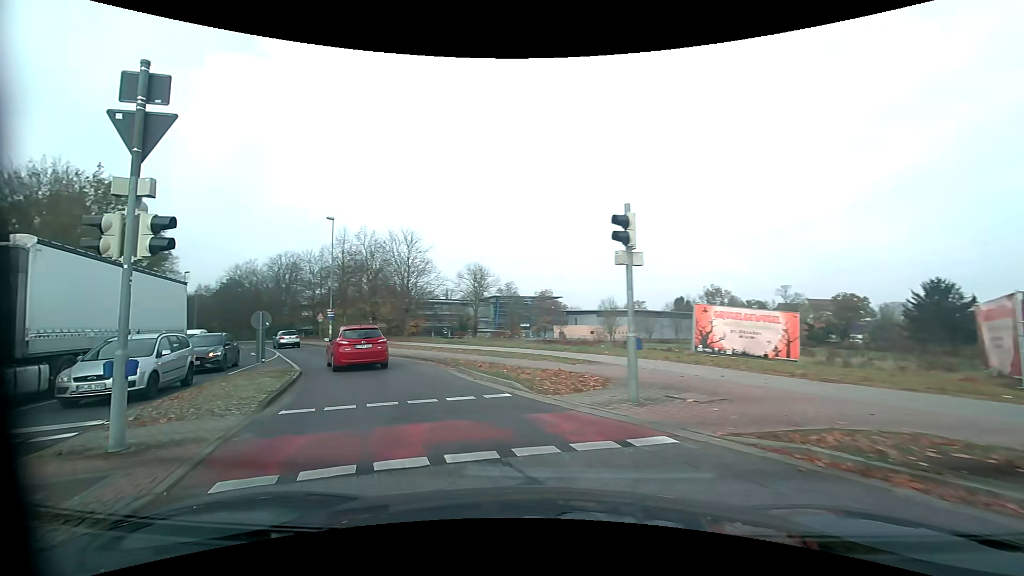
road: residential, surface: asphalt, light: Day
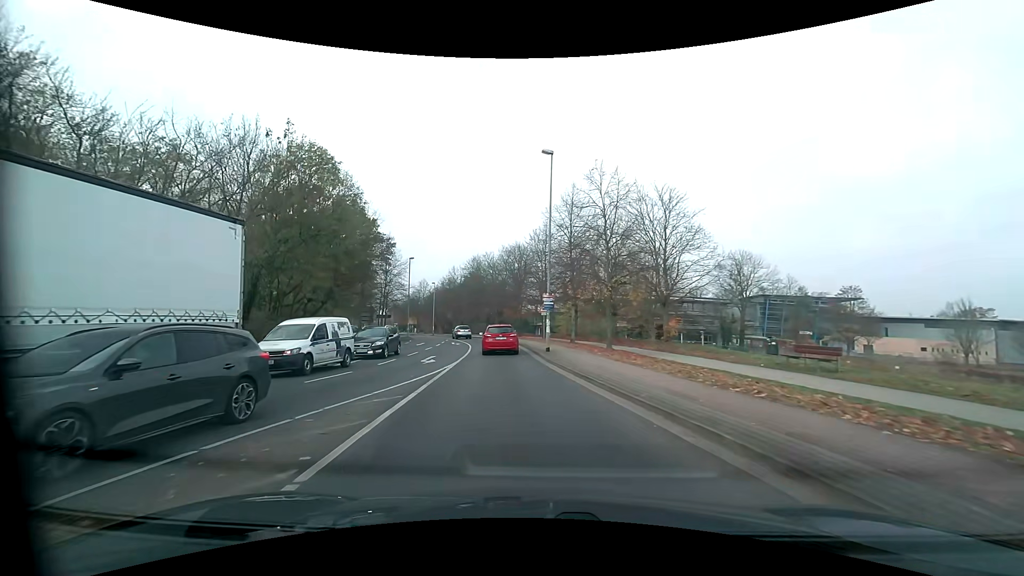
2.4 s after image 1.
(-4.9, +17.2) m; -25°
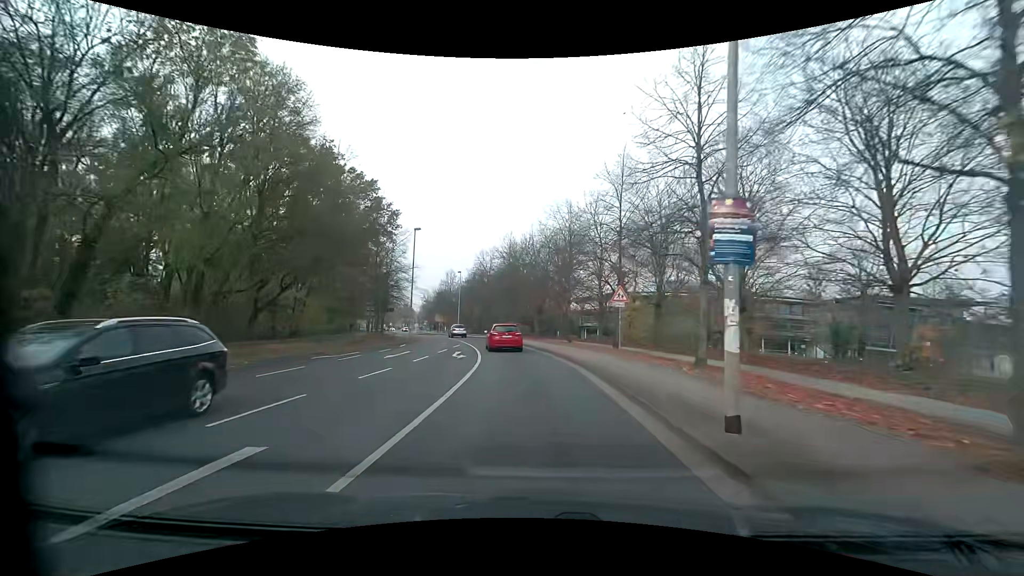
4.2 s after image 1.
(-1.6, +19.0) m; -6°
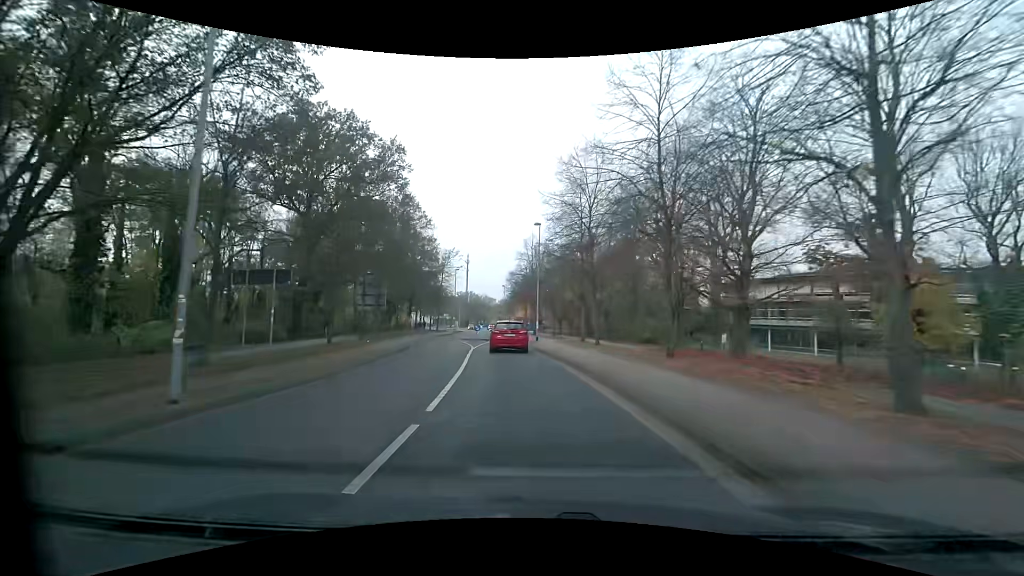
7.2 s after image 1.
(-3.2, +37.0) m; -12°
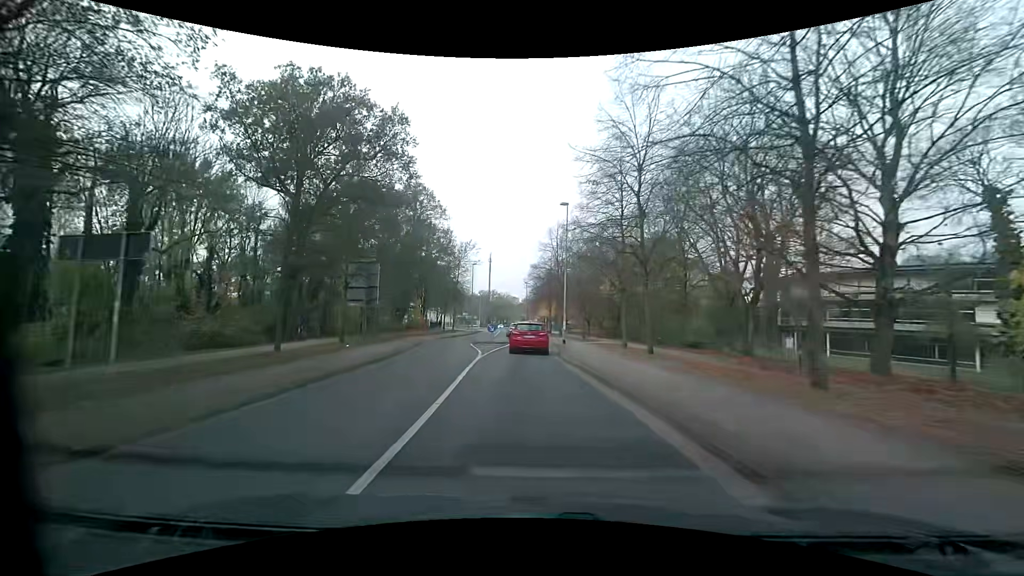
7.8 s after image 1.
(-0.2, +7.1) m; -3°
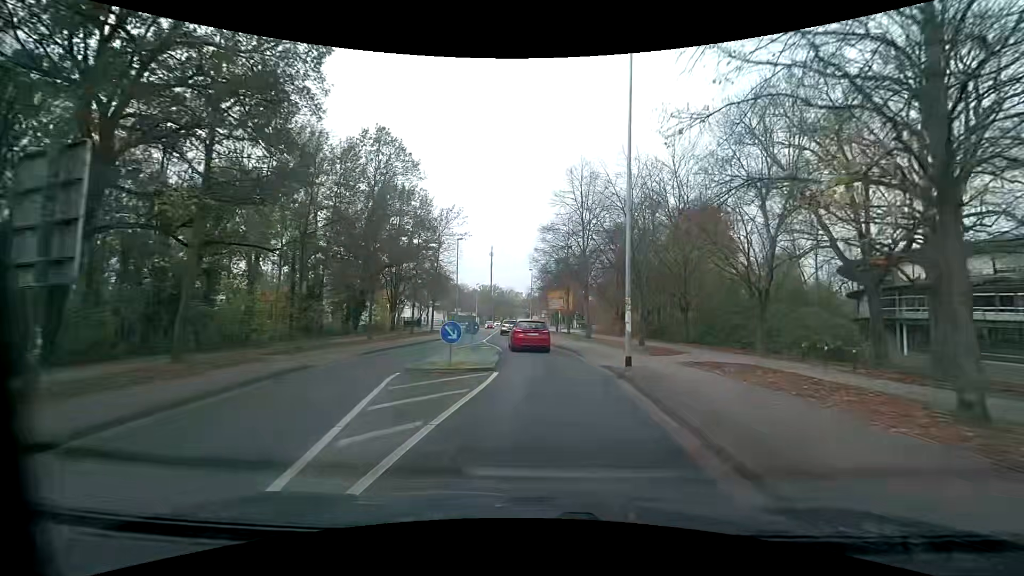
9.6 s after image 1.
(-0.6, +20.3) m; +1°
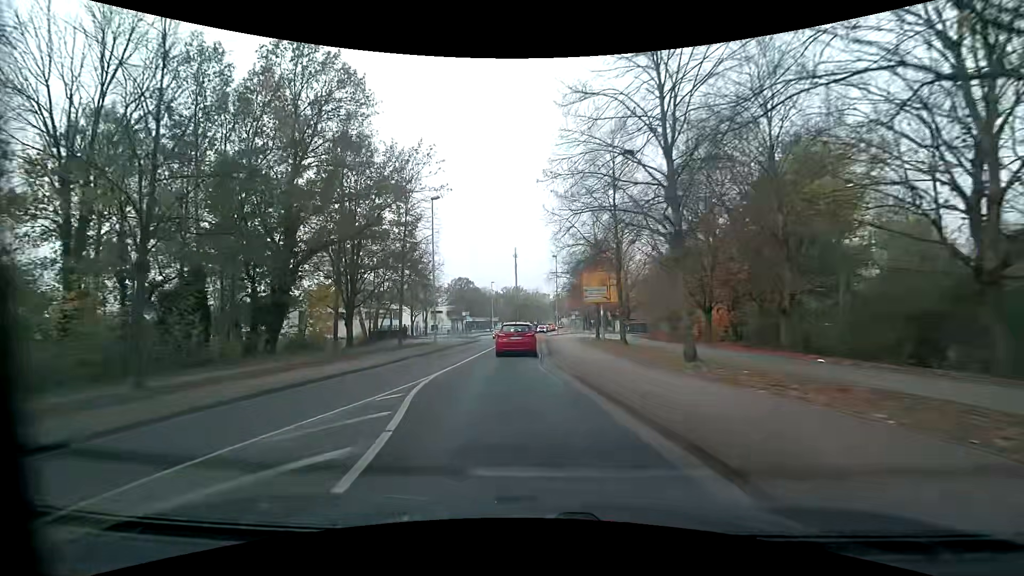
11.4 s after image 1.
(0.0, +20.2) m; -5°
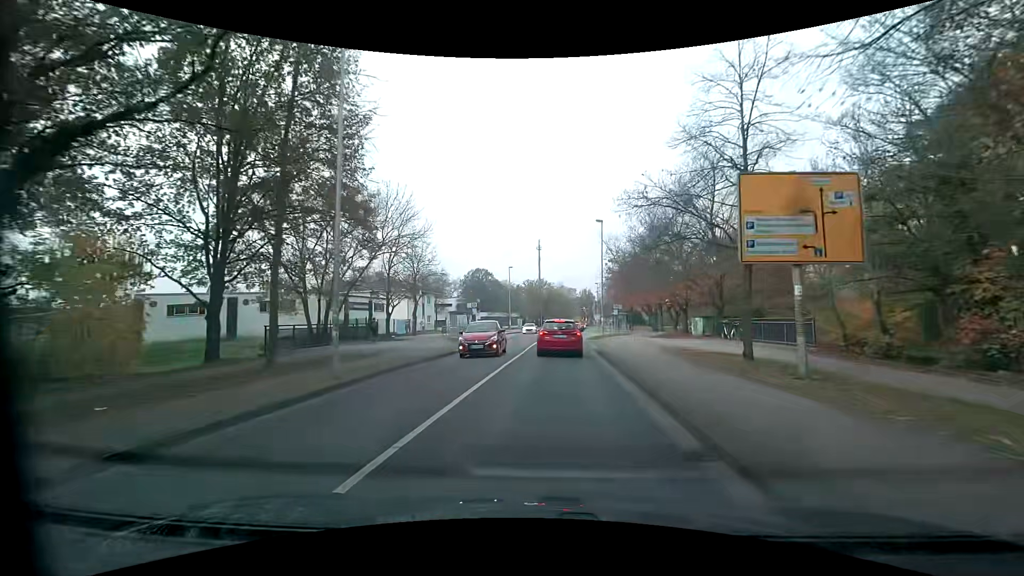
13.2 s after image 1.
(-0.7, +20.0) m; -2°
